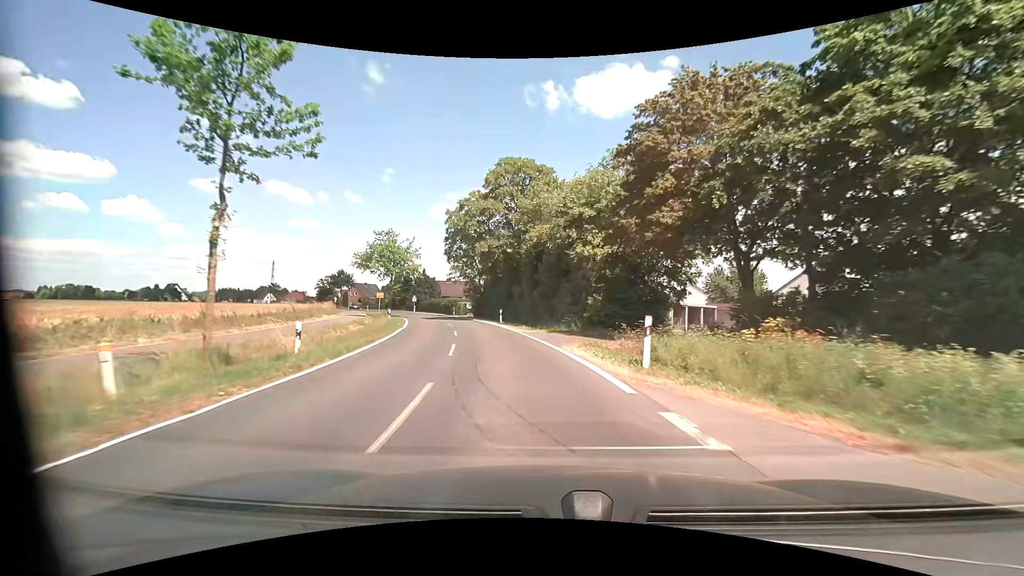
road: tertiary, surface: asphalt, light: Day
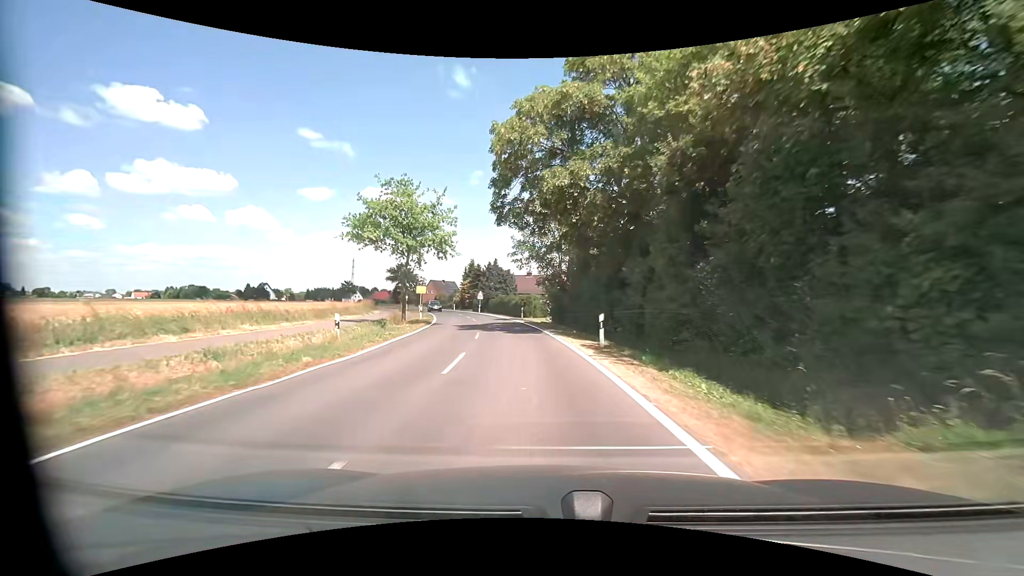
(-2.1, +22.7) m; -11°
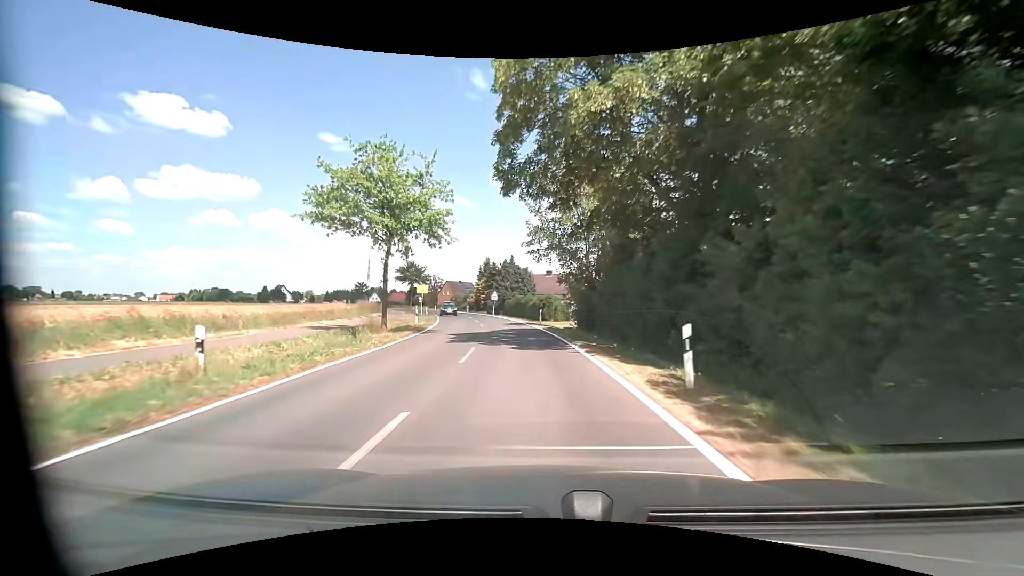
(-0.1, +7.5) m; -3°
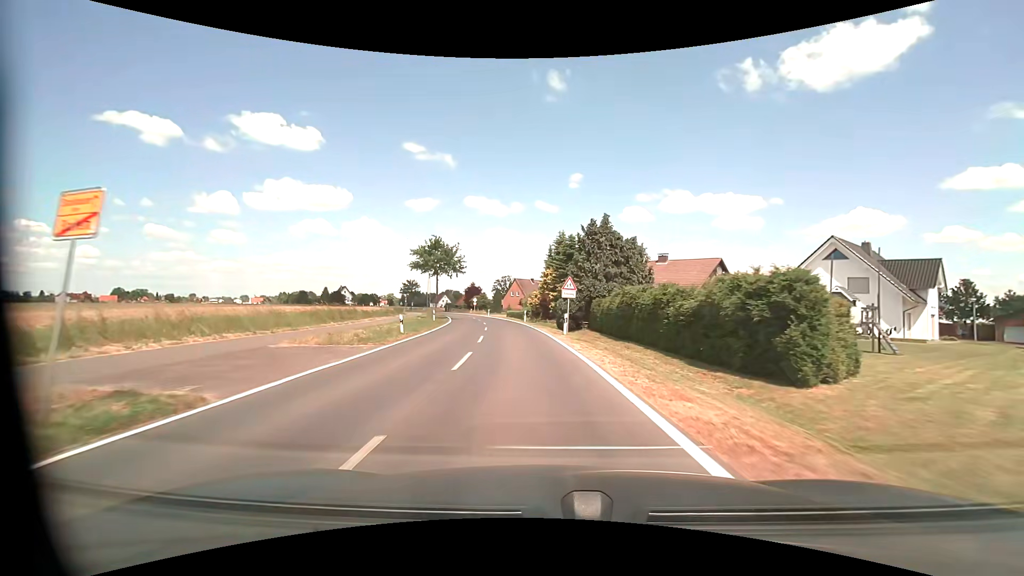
(-2.8, +37.2) m; -9°
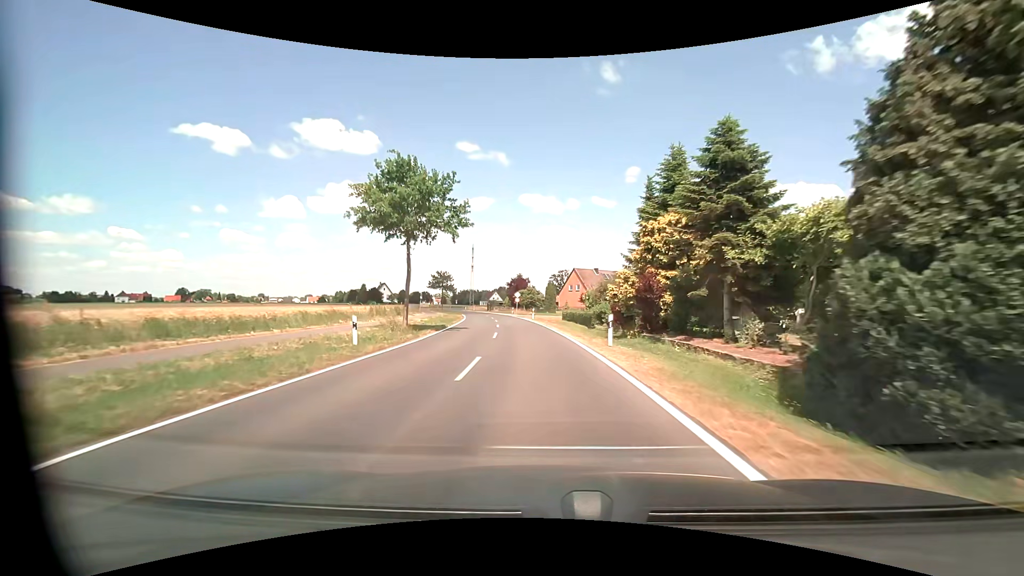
(-1.8, +30.9) m; -6°
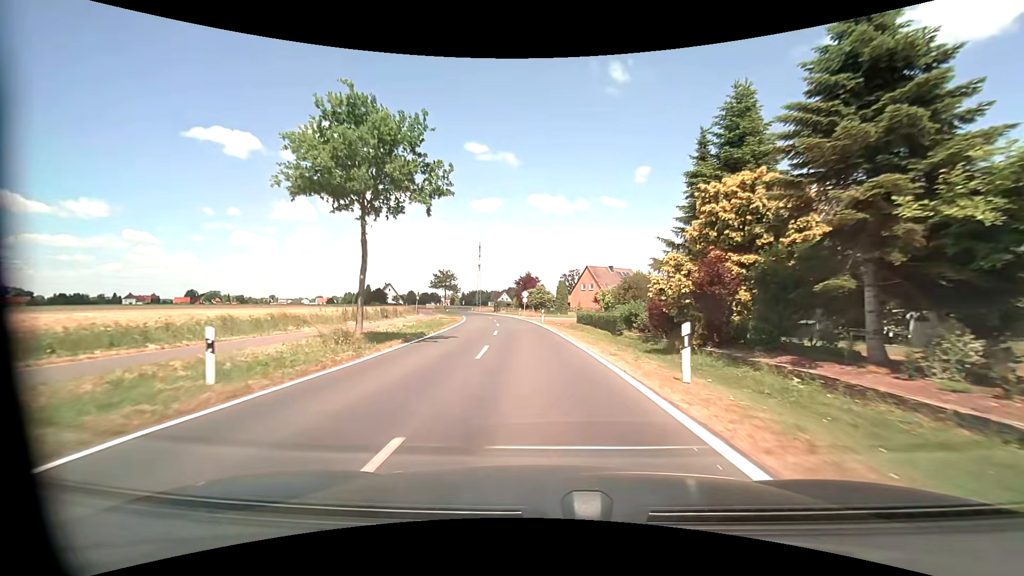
(-0.1, +8.0) m; -1°
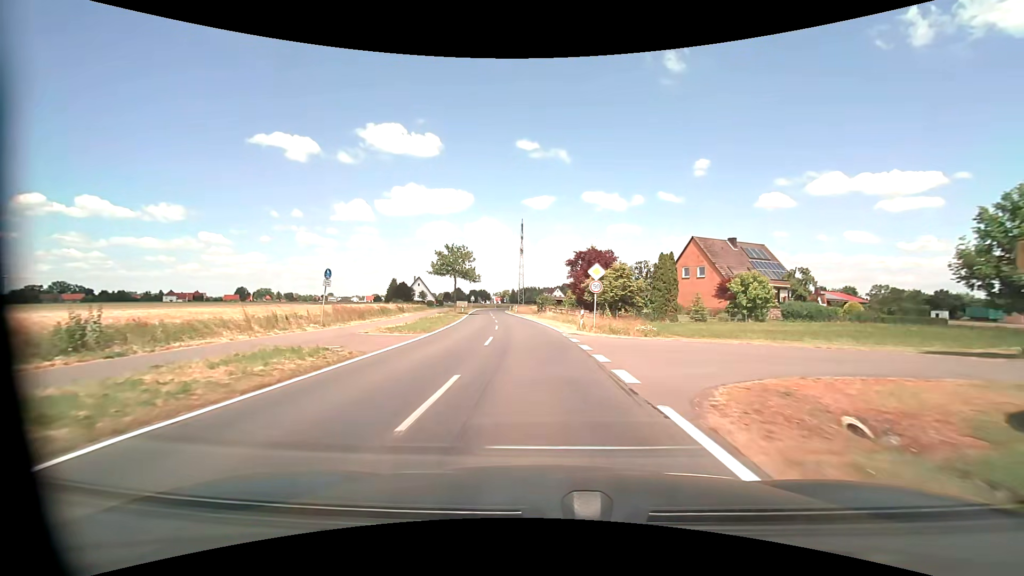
(-2.1, +40.7) m; -6°
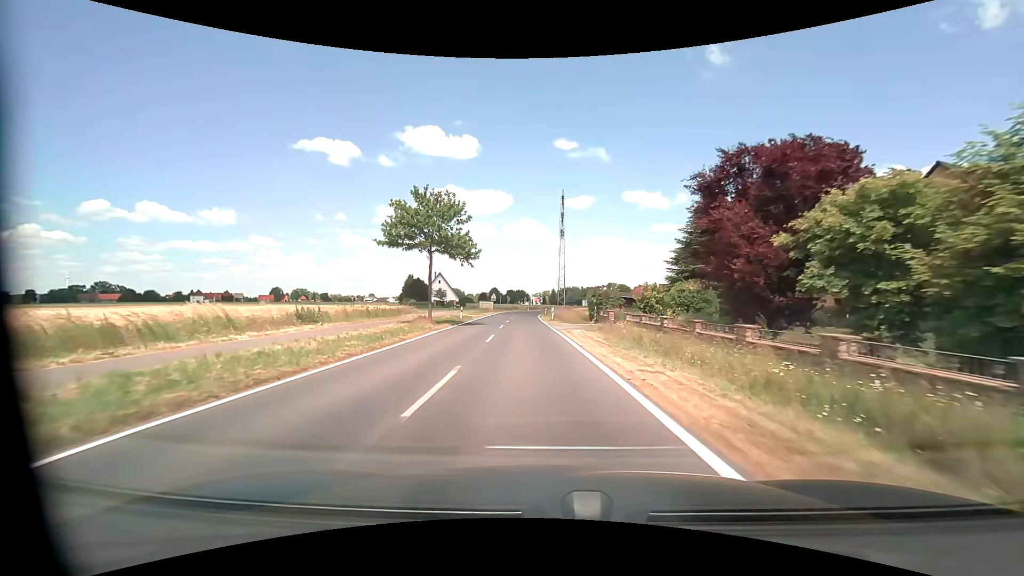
(-1.3, +31.4) m; -5°
(0, +10) (0, +20) (-1, +30) (-1, +40) (-2, +50) (-2, +60) (-2, +70) (-2, +80) (-2, +90) (0, +100) m
